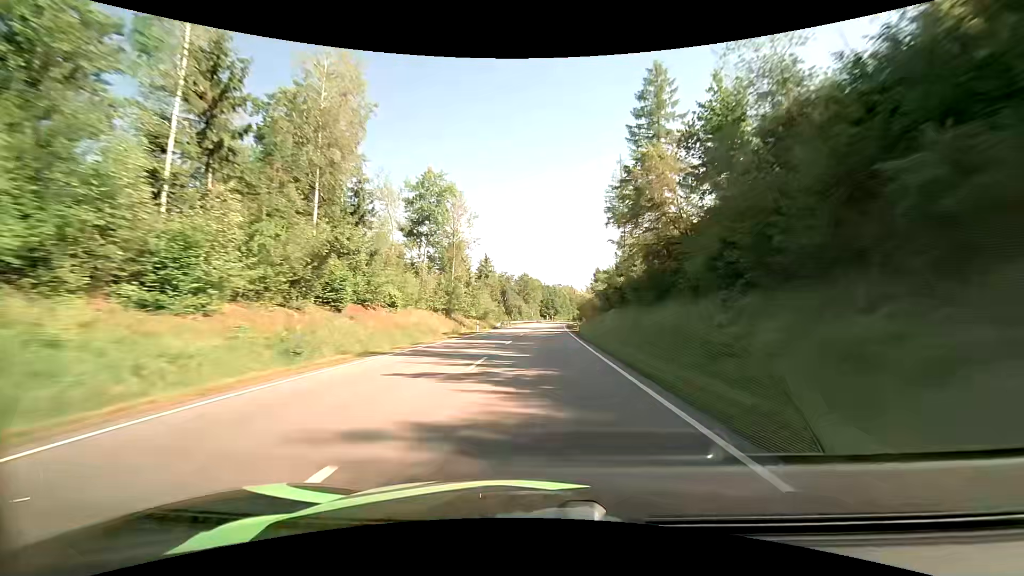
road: primary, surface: asphalt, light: Day
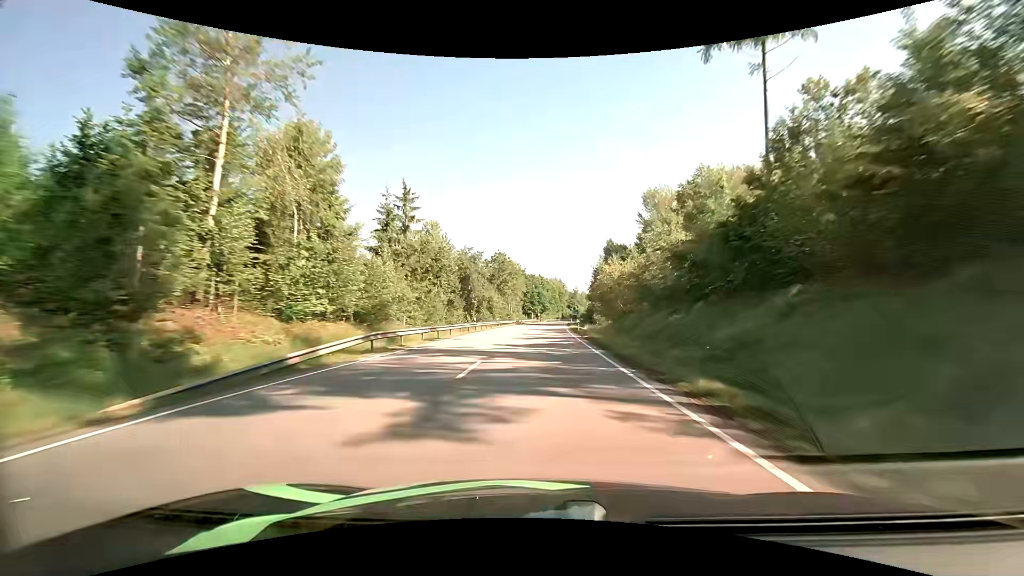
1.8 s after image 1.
(+0.4, +49.7) m; +1°
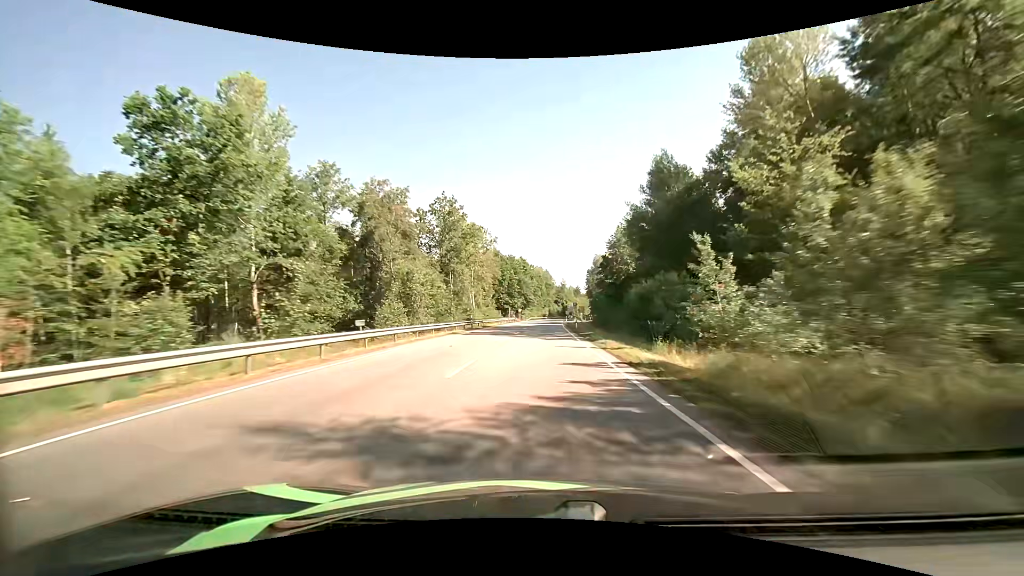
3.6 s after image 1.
(+0.8, +47.7) m; +2°
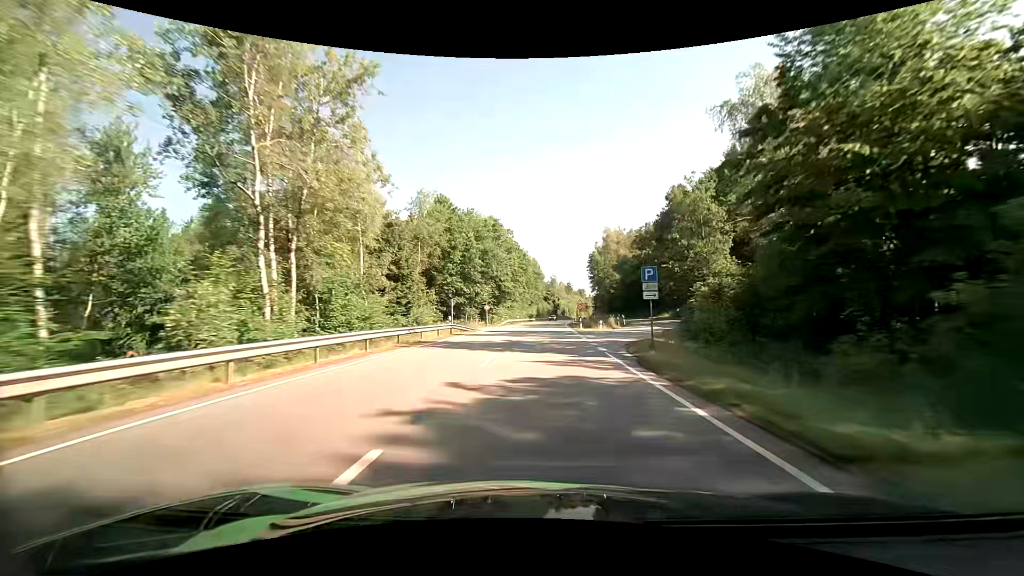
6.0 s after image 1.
(+0.5, +56.9) m; +2°
(0, +10) (0, +20) (0, +30) (+1, +40) (+1, +50) (+1, +60) (+2, +70) (+2, +80) (+3, +90) (+3, +100) m
